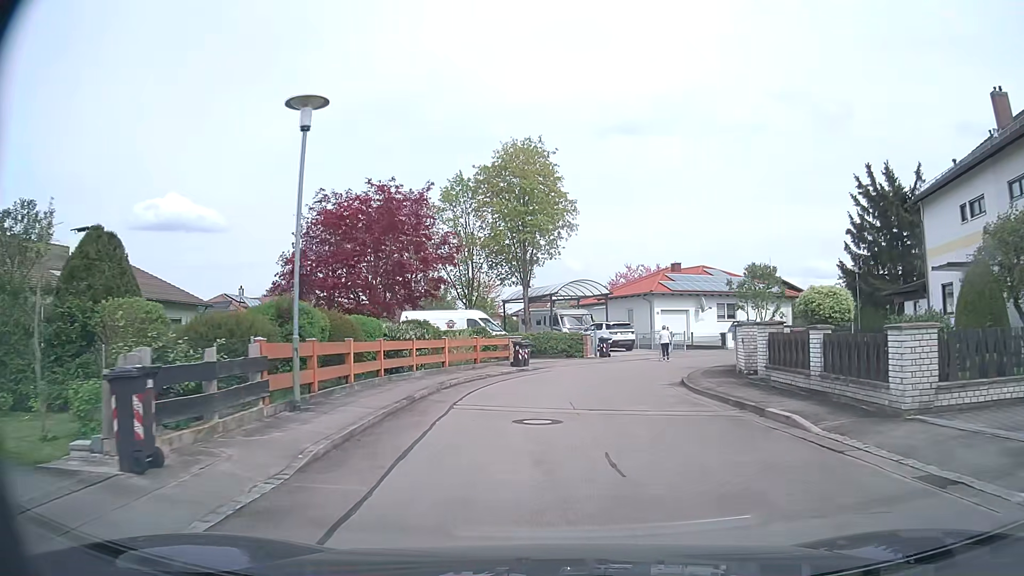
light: Day
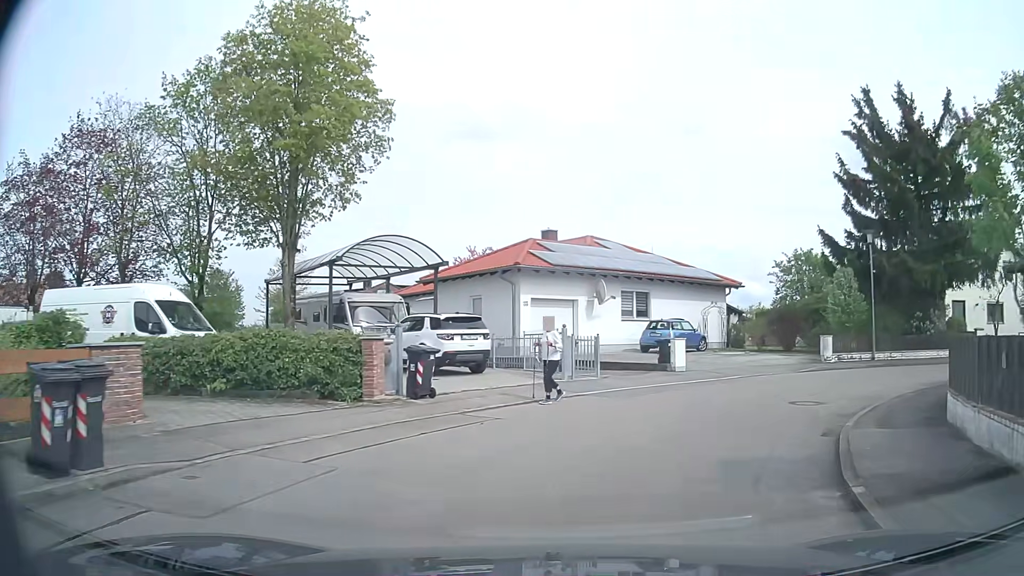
(+1.4, +19.4) m; +13°
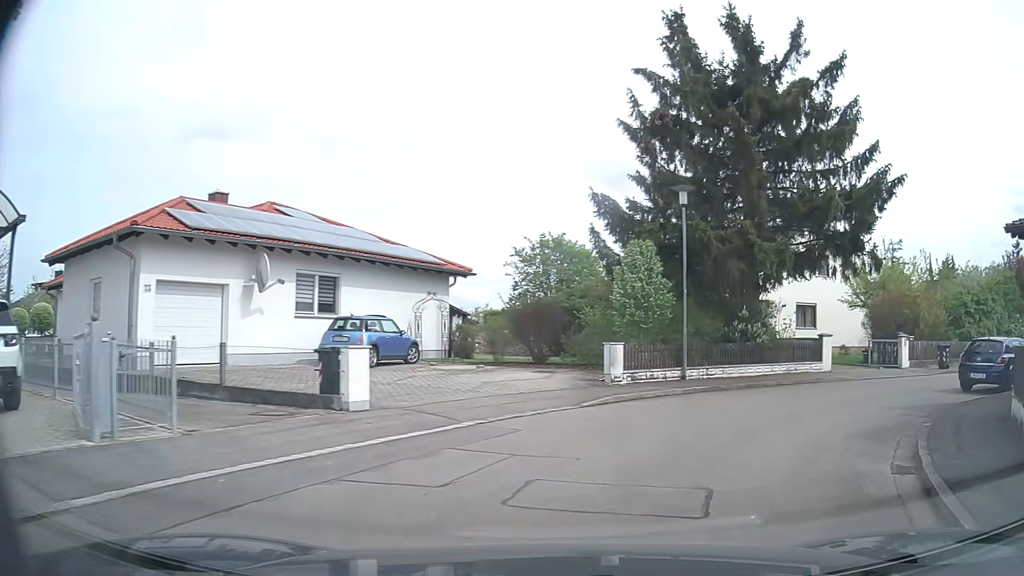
(+1.7, +9.5) m; +23°
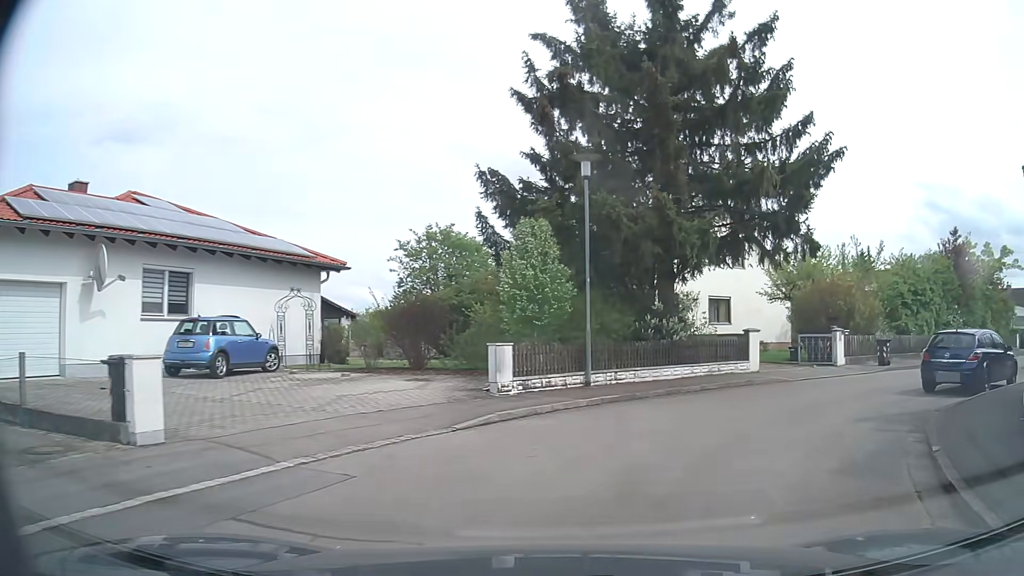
(+0.3, +3.1) m; +9°
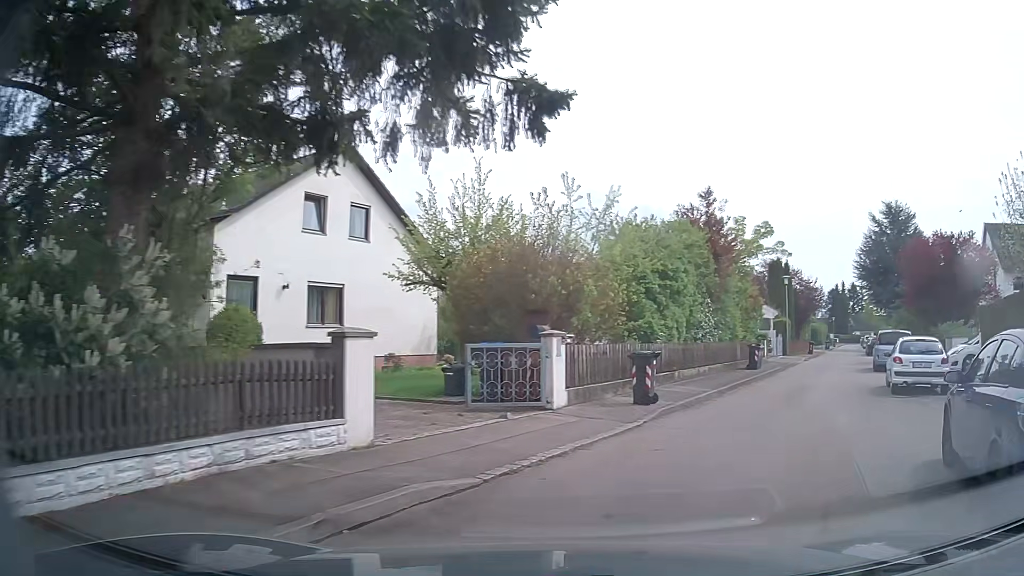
(+3.0, +12.2) m; +30°
